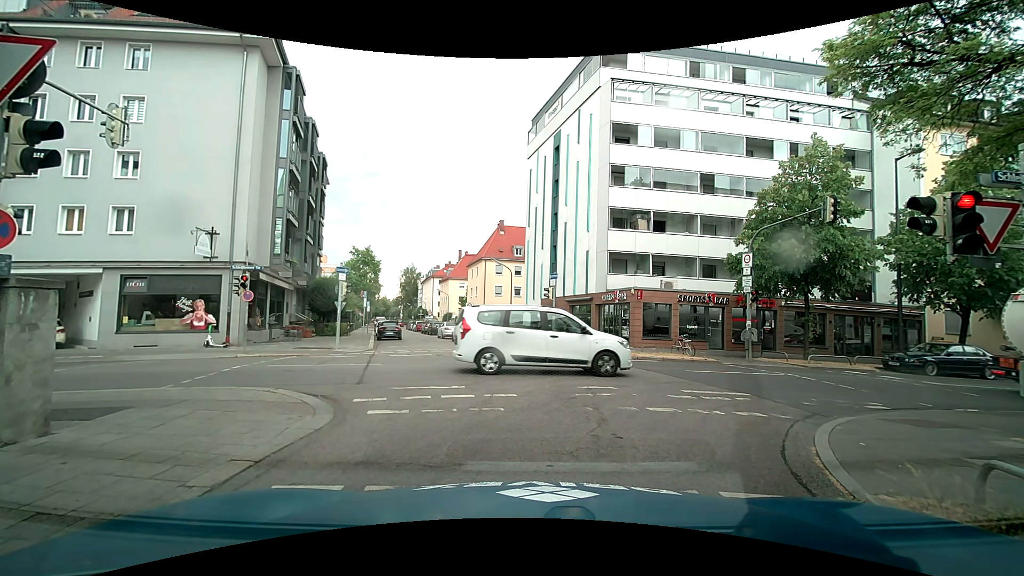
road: residential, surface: asphalt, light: Day
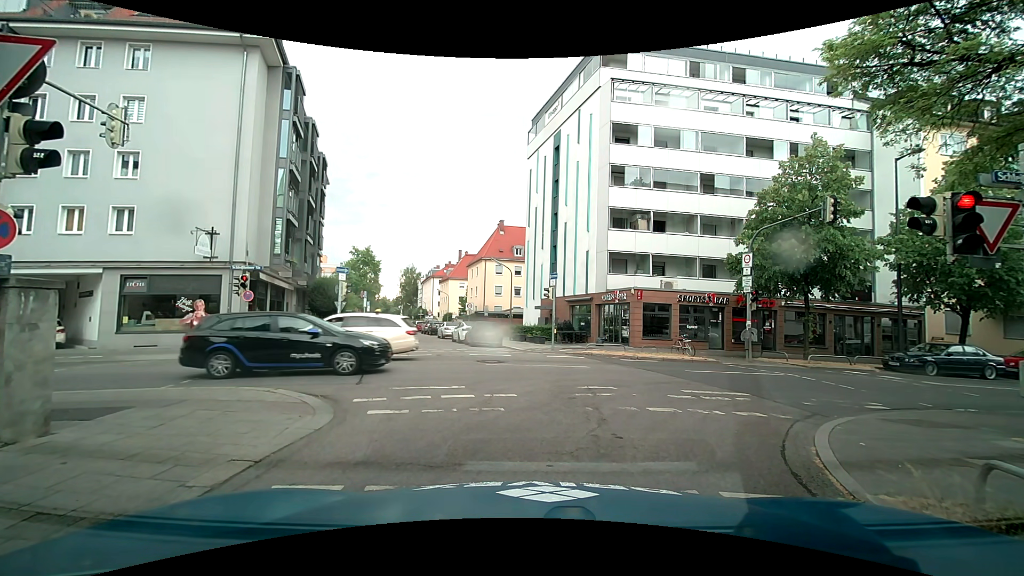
(0.0, 0.0) m; 0°
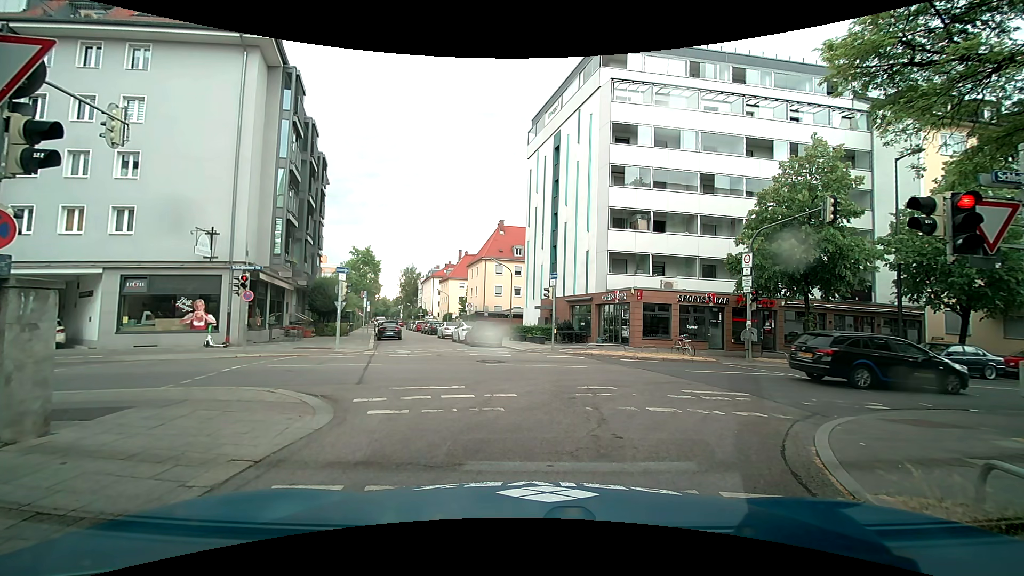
(0.0, 0.0) m; 0°
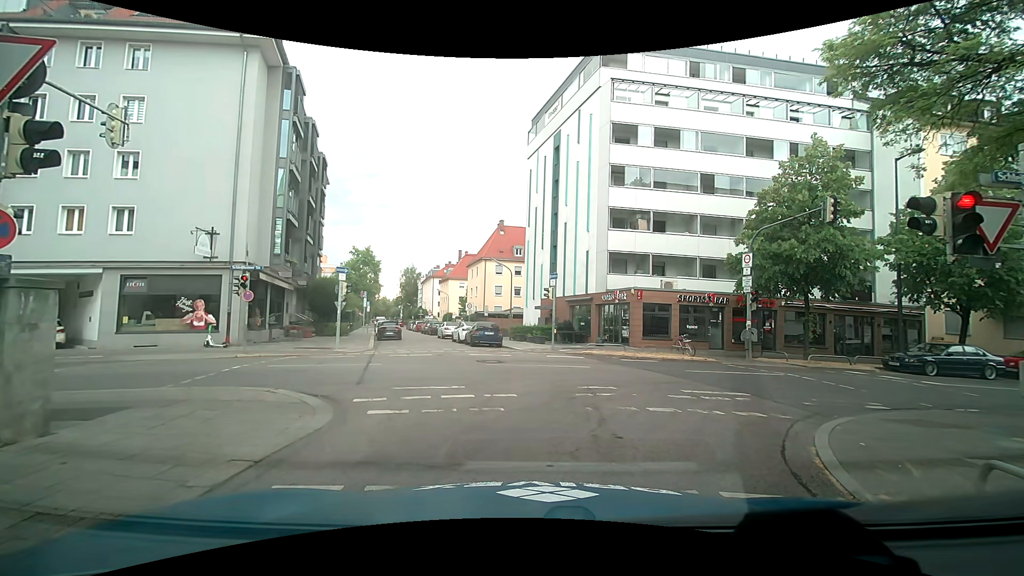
(0.0, 0.0) m; 0°
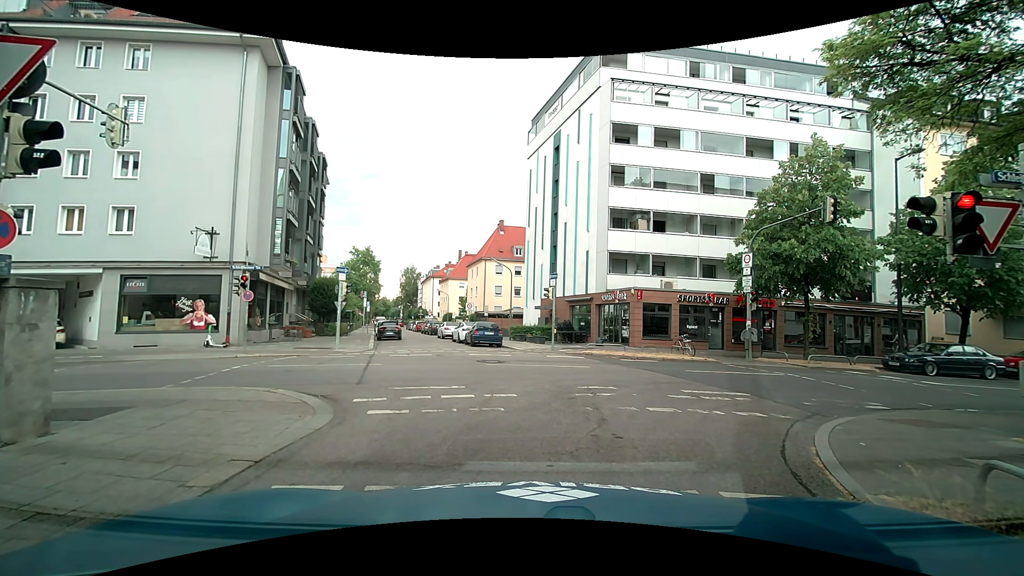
(0.0, 0.0) m; 0°
